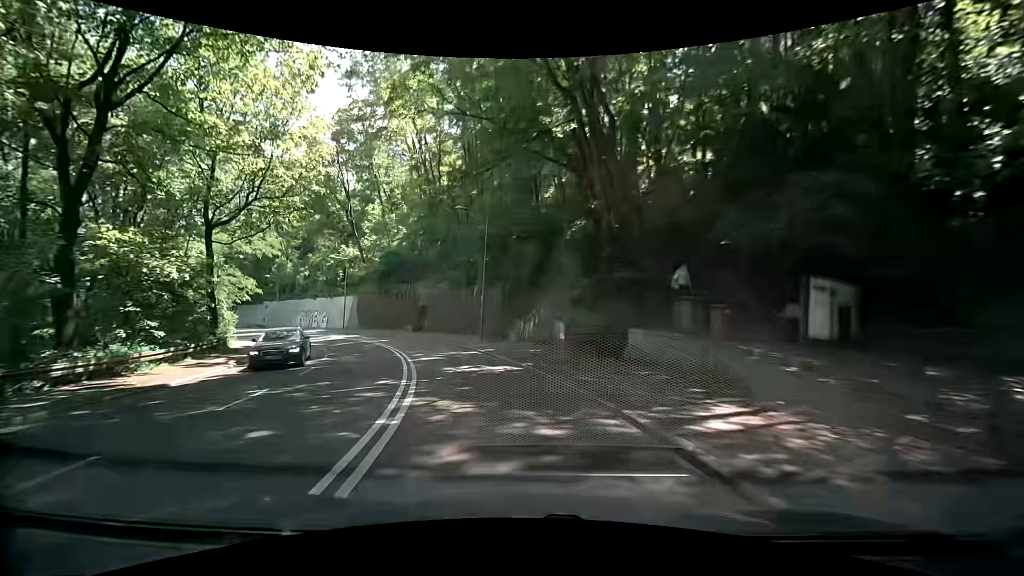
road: secondary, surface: asphalt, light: Day
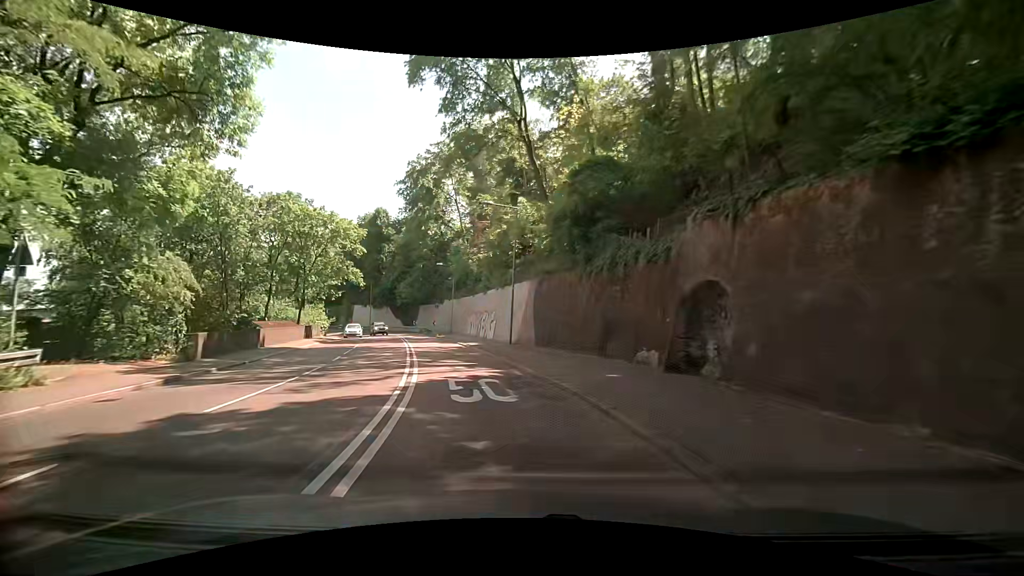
(-6.9, +31.5) m; -25°
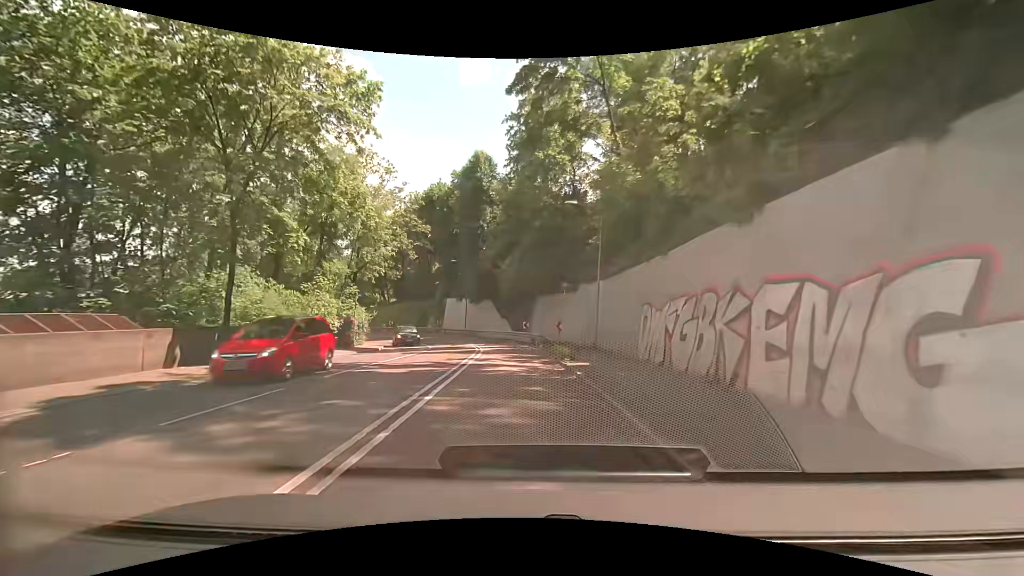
(-5.2, +32.1) m; -15°
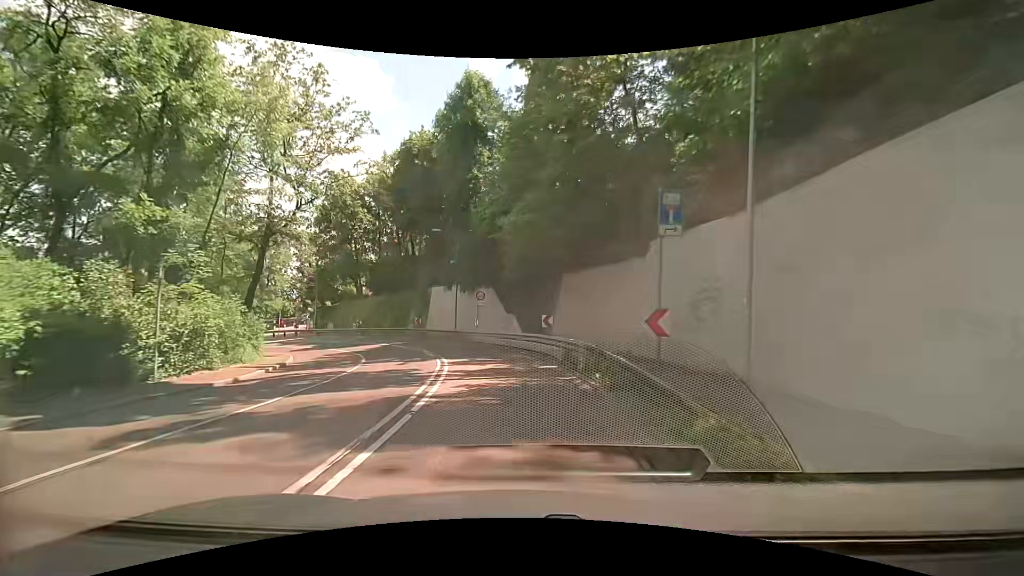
(-0.4, +18.0) m; -2°
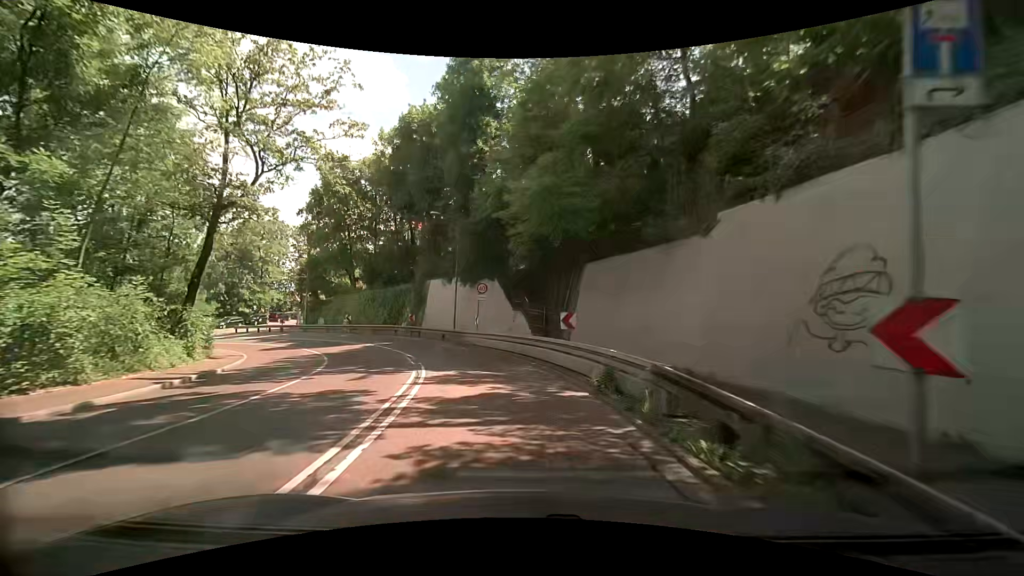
(-0.1, +5.7) m; -1°
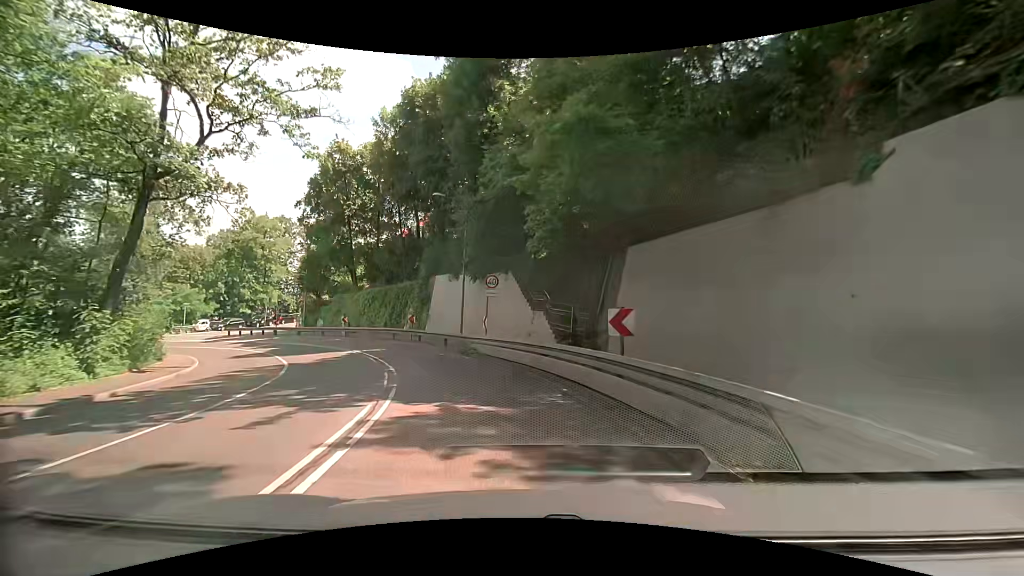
(0.0, +5.6) m; -1°
